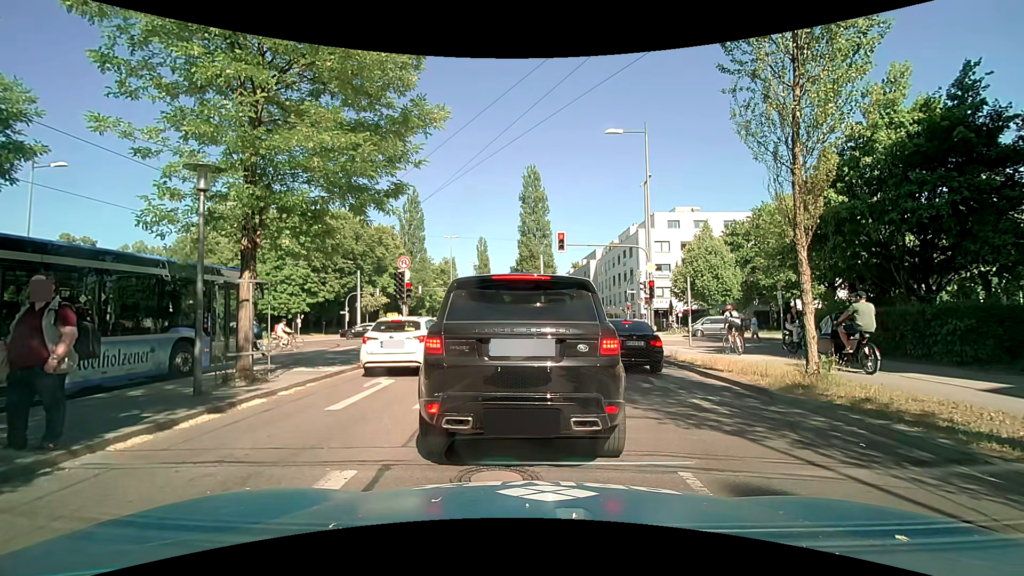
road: secondary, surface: asphalt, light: Day
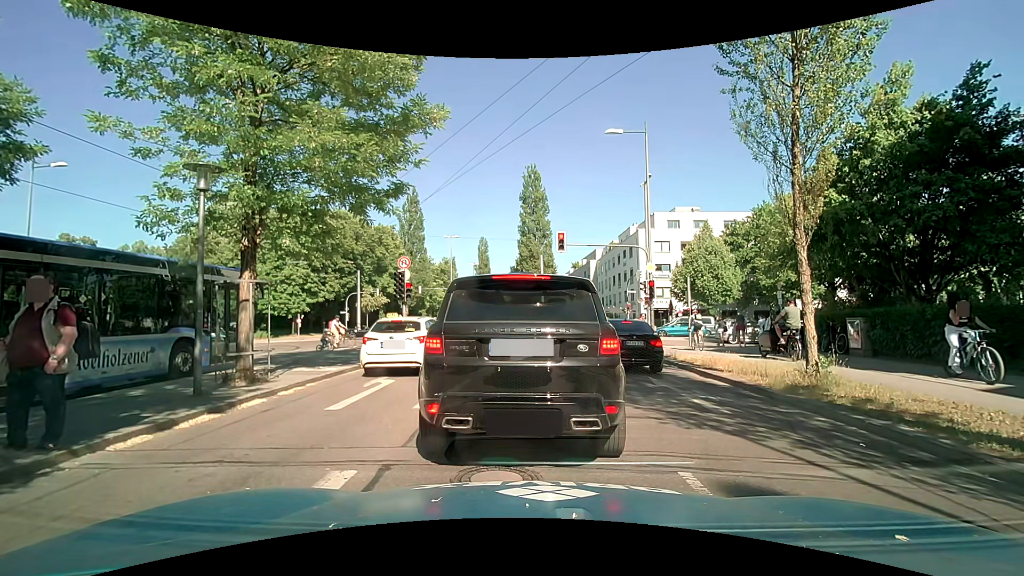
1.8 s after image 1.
(0.0, 0.0) m; 0°
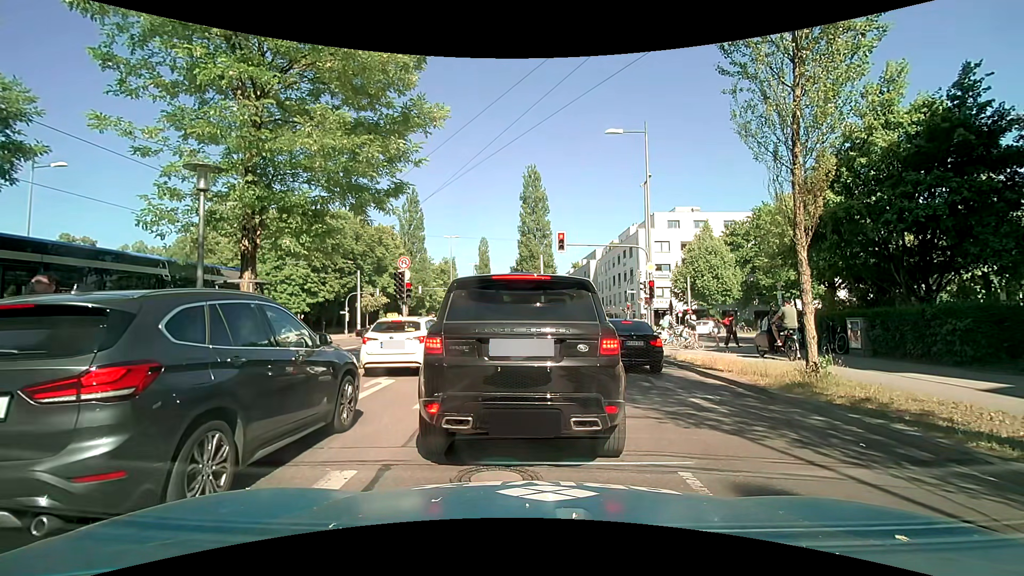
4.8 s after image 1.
(0.0, 0.0) m; 0°
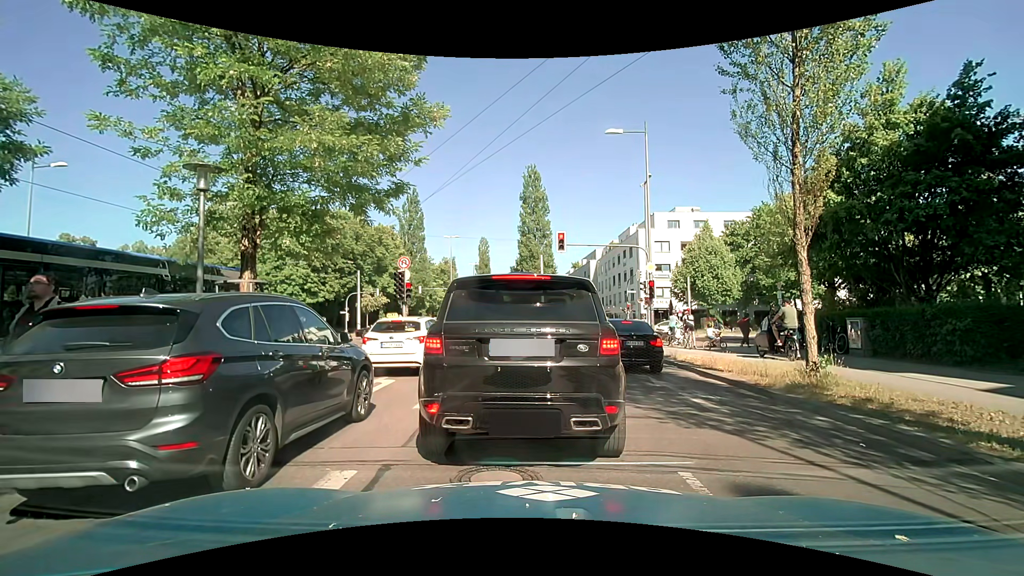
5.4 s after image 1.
(0.0, 0.0) m; 0°
(0, +10) (-1, +20) (-2, +30) (-4, +40) (-6, +50) (-7, +59) (-8, +69) (-9, +79) (-10, +89) (-10, +99) m
